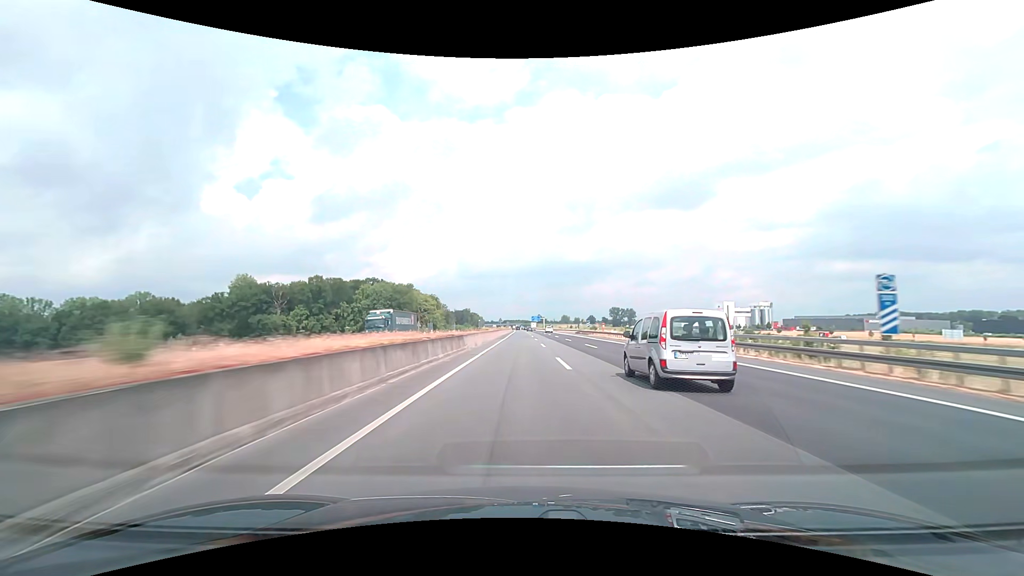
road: motorway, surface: asphalt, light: Day
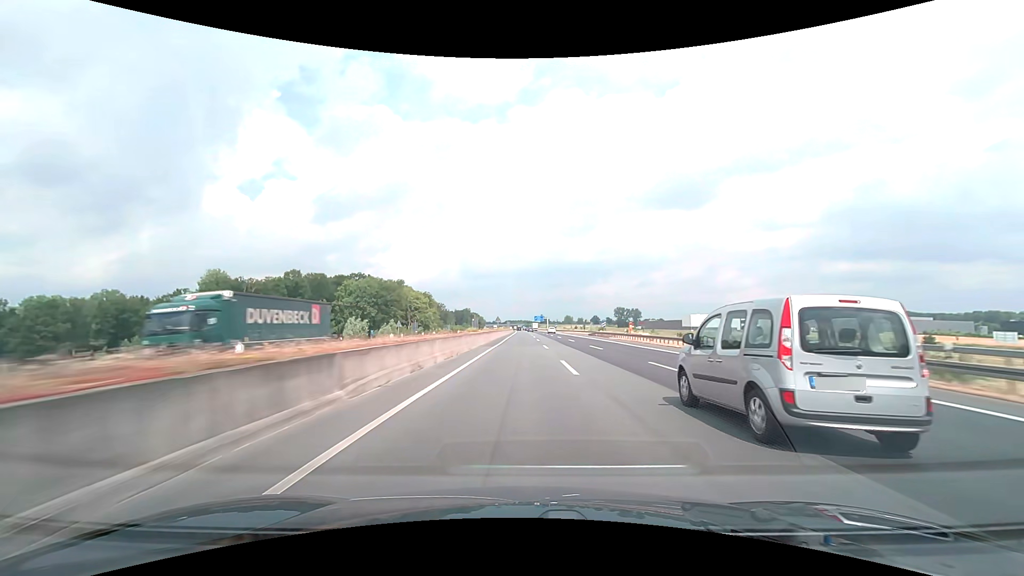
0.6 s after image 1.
(0.0, +20.2) m; 0°
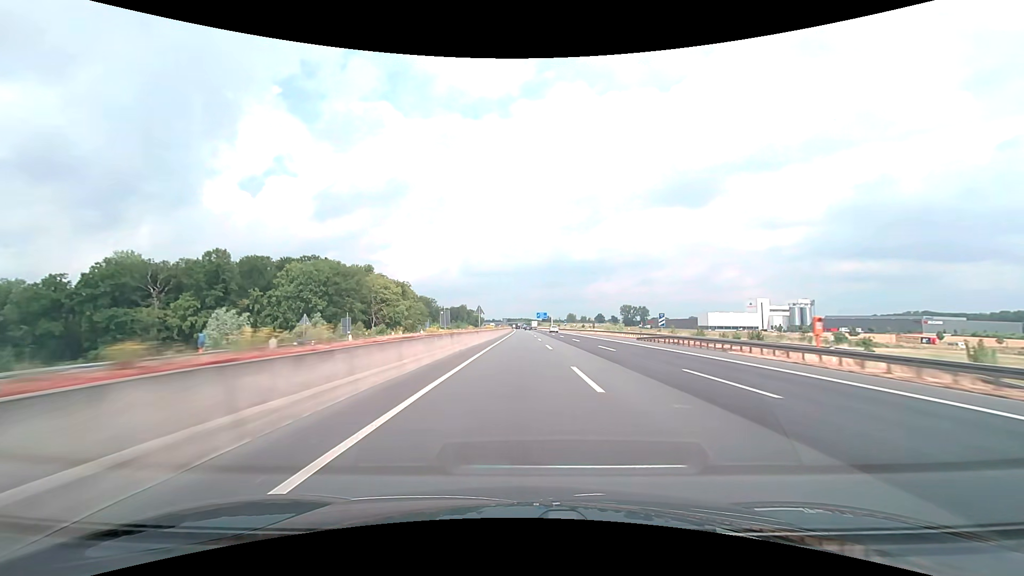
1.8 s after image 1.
(-0.1, +41.0) m; 0°
(0, +10) (0, +20) (0, +30) (0, +40) (0, +50) (0, +60) (0, +70) (0, +80) (+1, +90) (+1, +100) m
